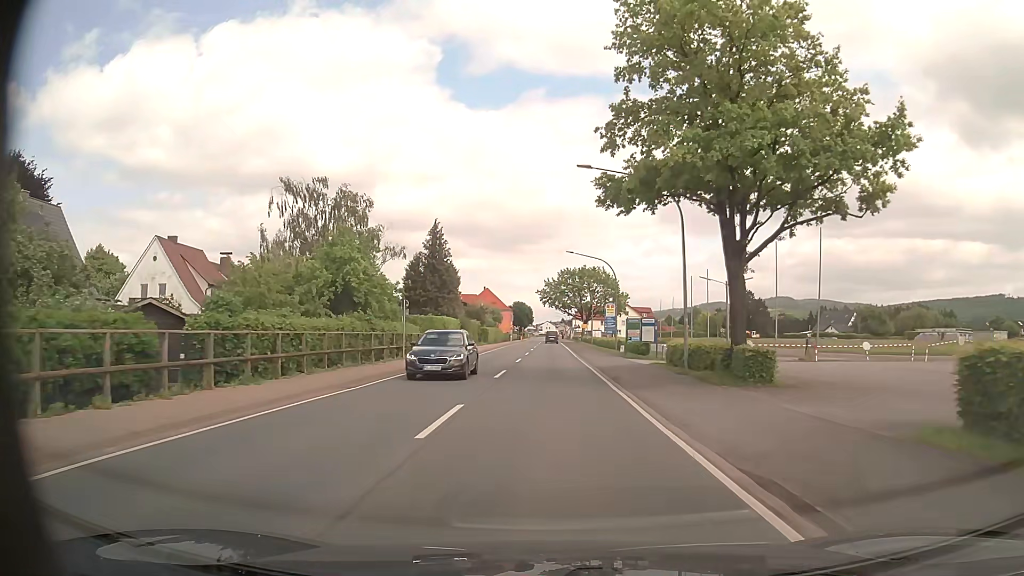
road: primary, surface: asphalt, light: Day
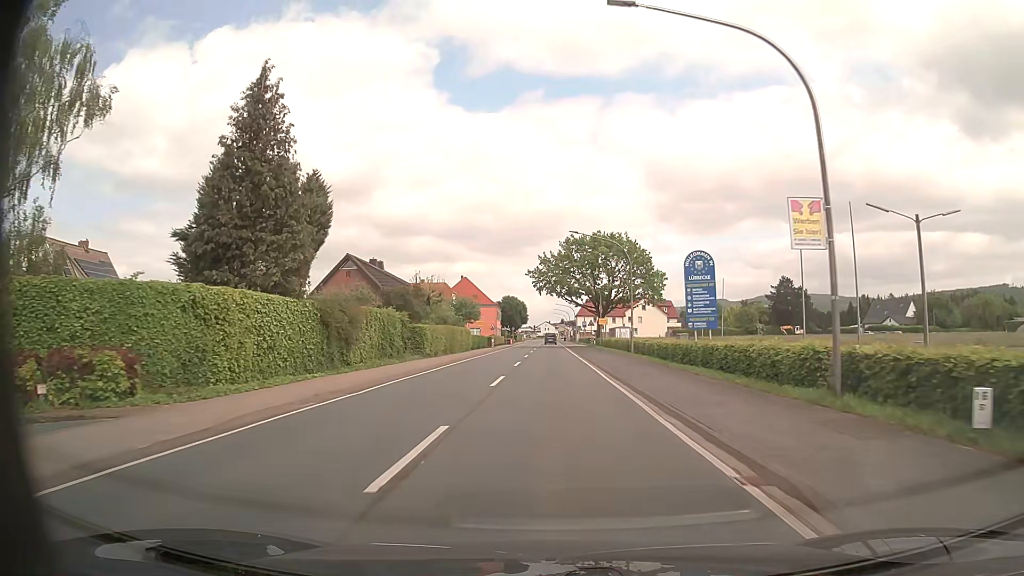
(+0.1, +39.8) m; 0°
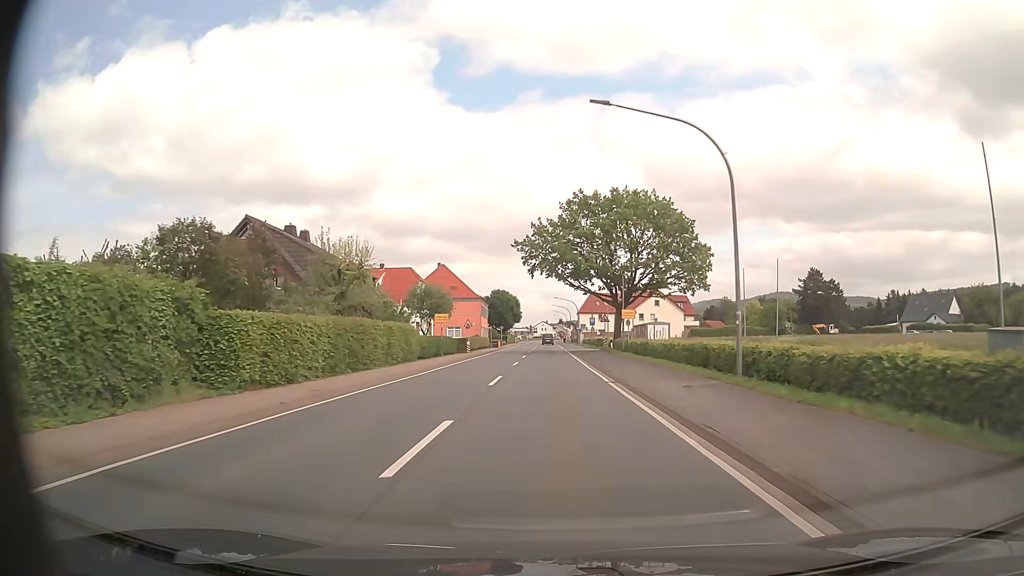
(0.0, +23.8) m; 0°
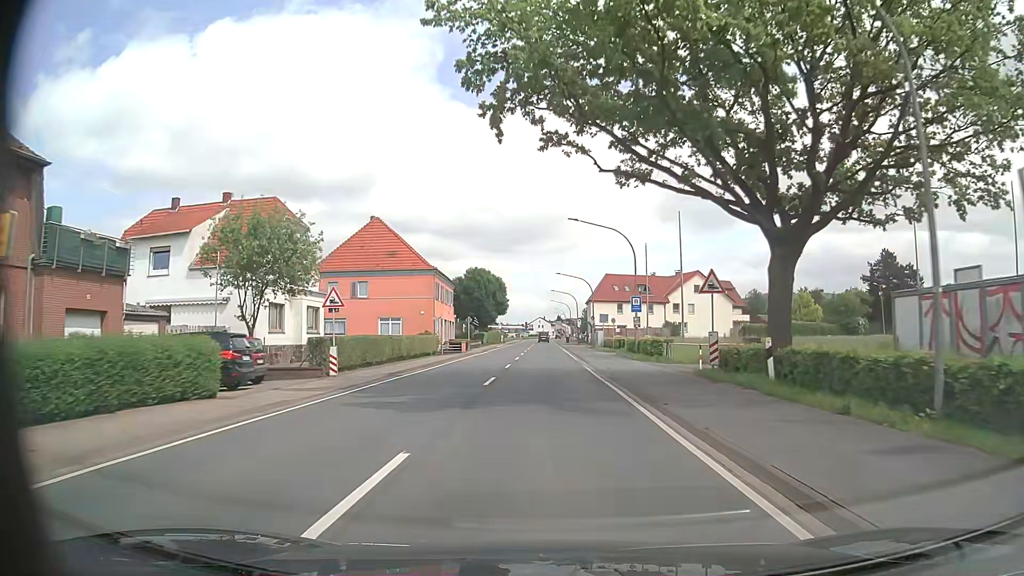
(0.0, +39.6) m; 0°
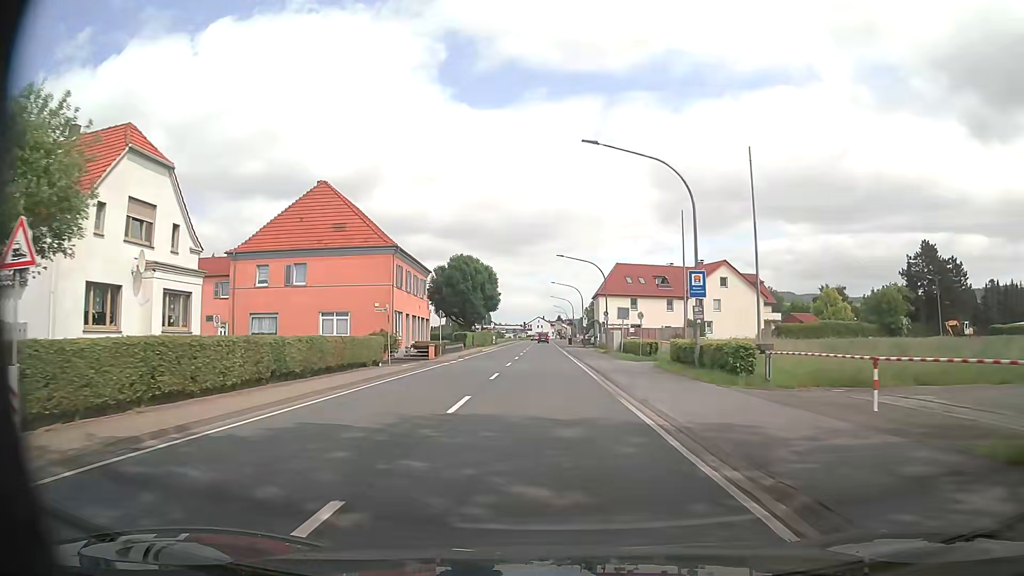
(0.0, +15.8) m; 0°
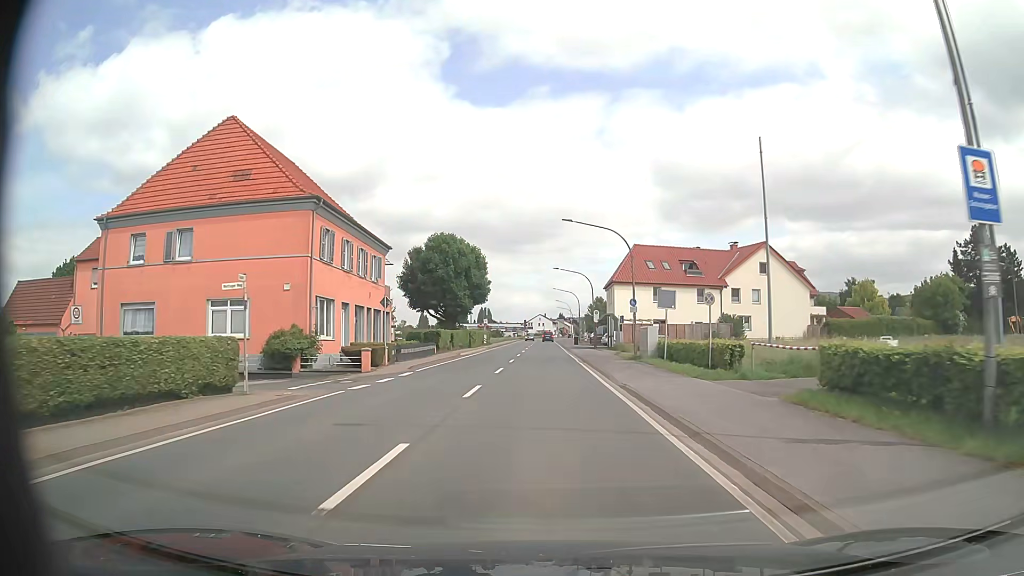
(0.0, +15.8) m; 0°
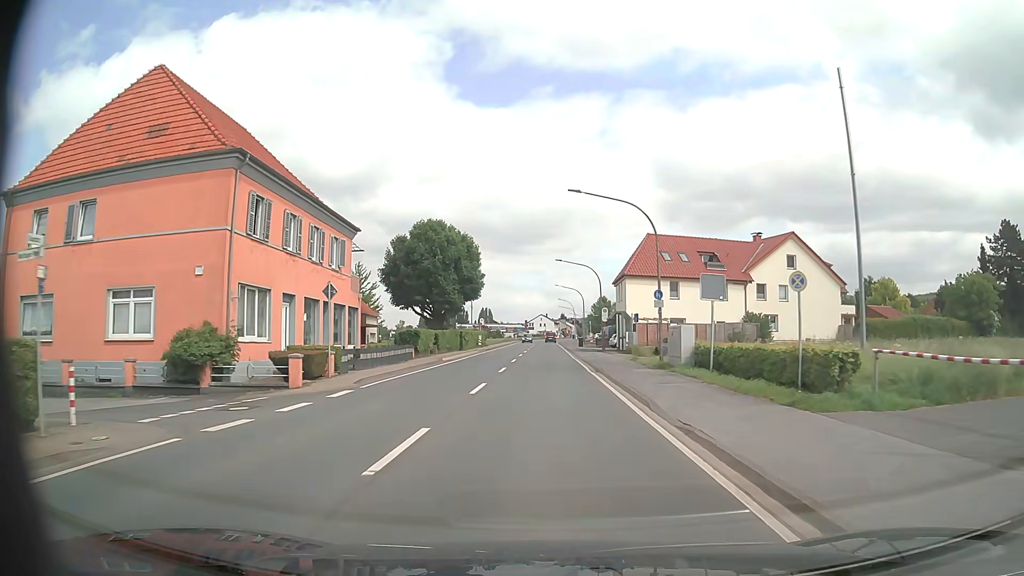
(0.0, +7.9) m; 0°
